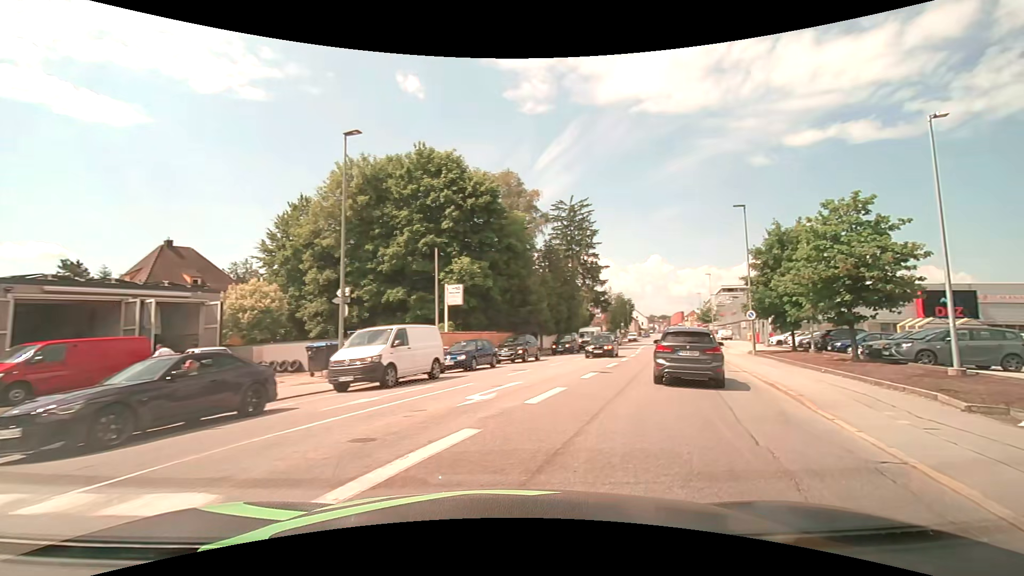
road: tertiary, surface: asphalt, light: Day
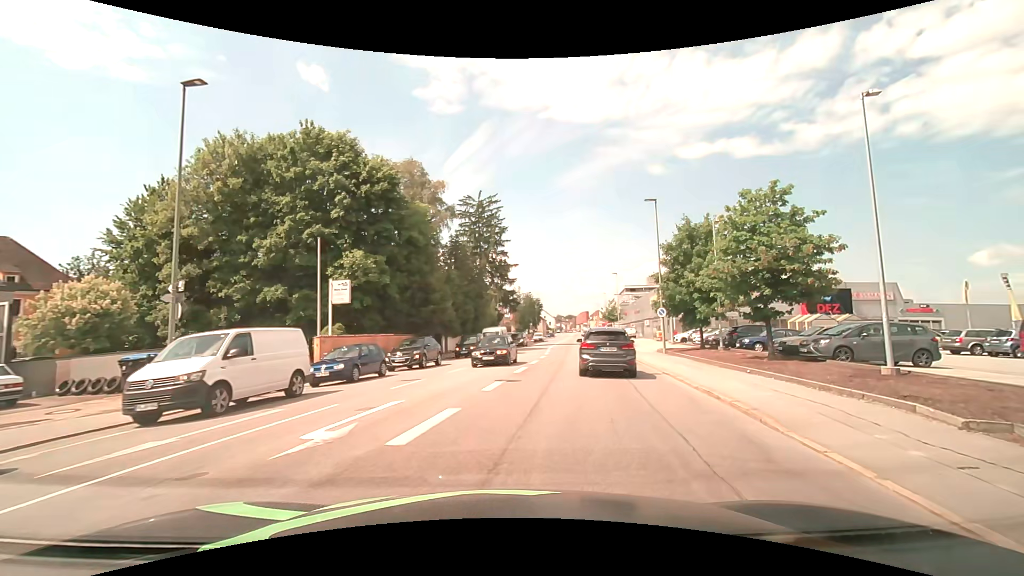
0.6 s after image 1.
(+0.3, +3.4) m; +10°
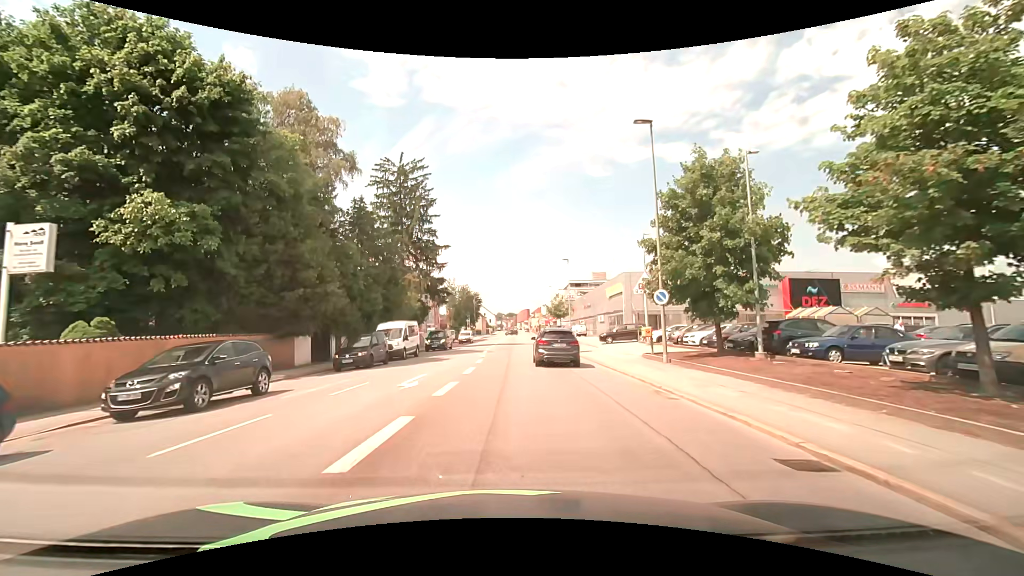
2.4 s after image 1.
(+1.2, +13.3) m; +7°
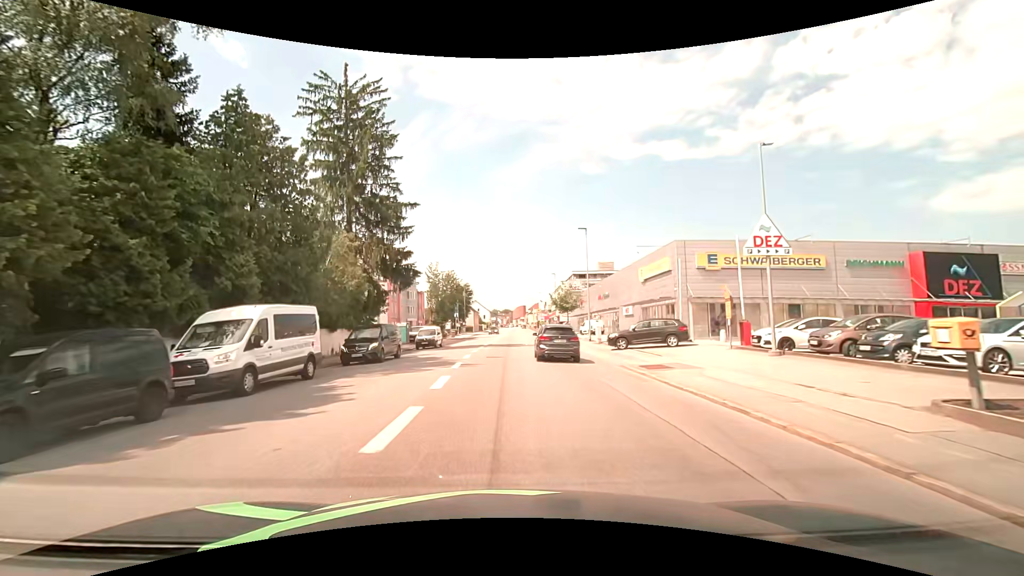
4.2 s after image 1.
(+0.1, +17.8) m; +1°
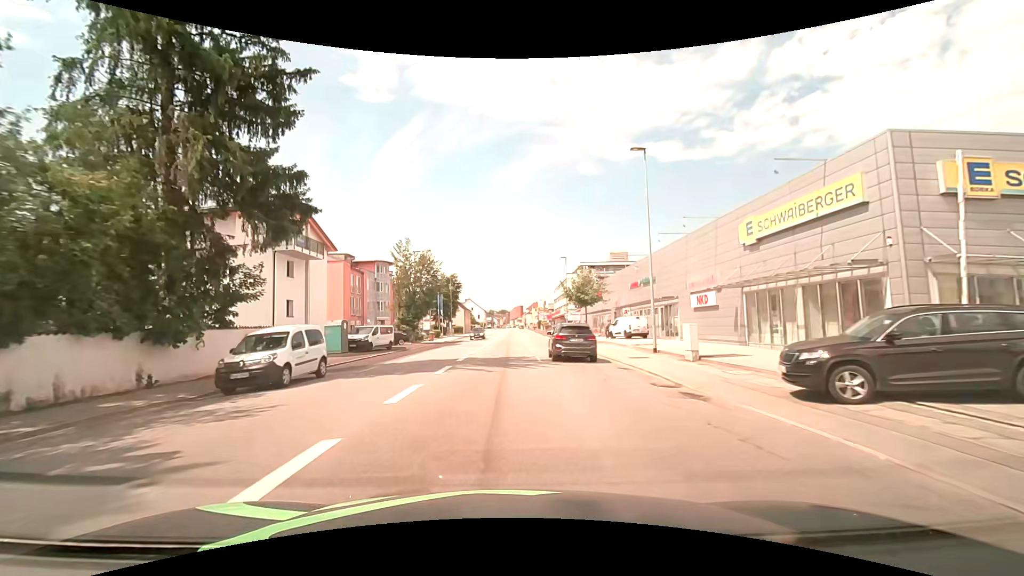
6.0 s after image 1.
(0.0, +20.6) m; 0°
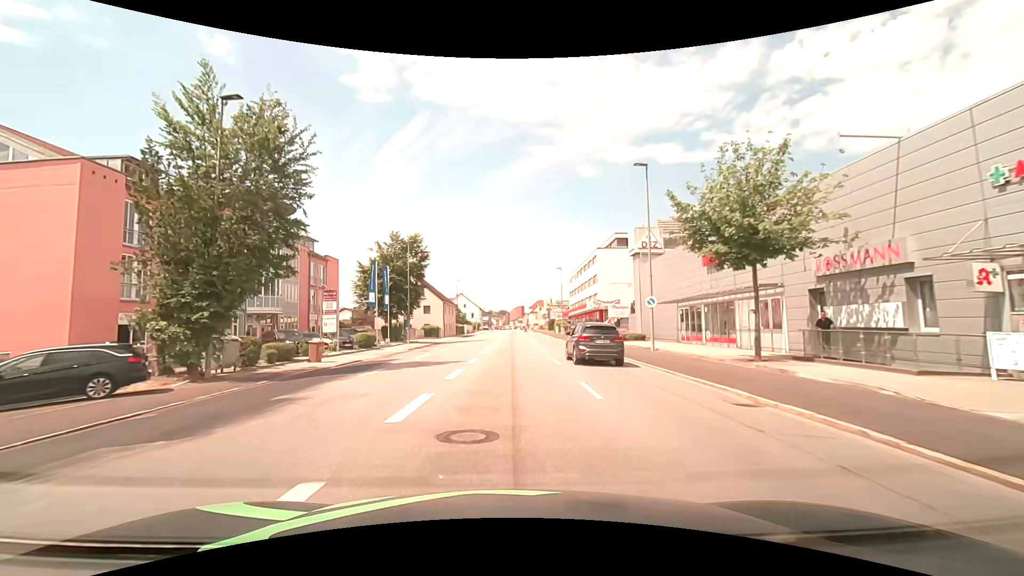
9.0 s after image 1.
(+0.1, +38.2) m; 0°
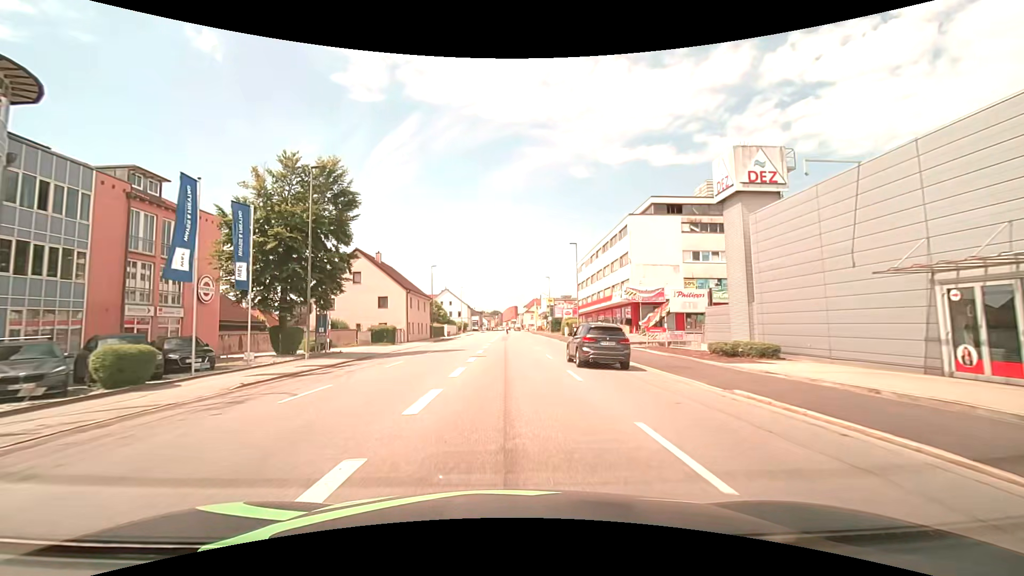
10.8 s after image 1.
(+0.1, +23.3) m; +1°
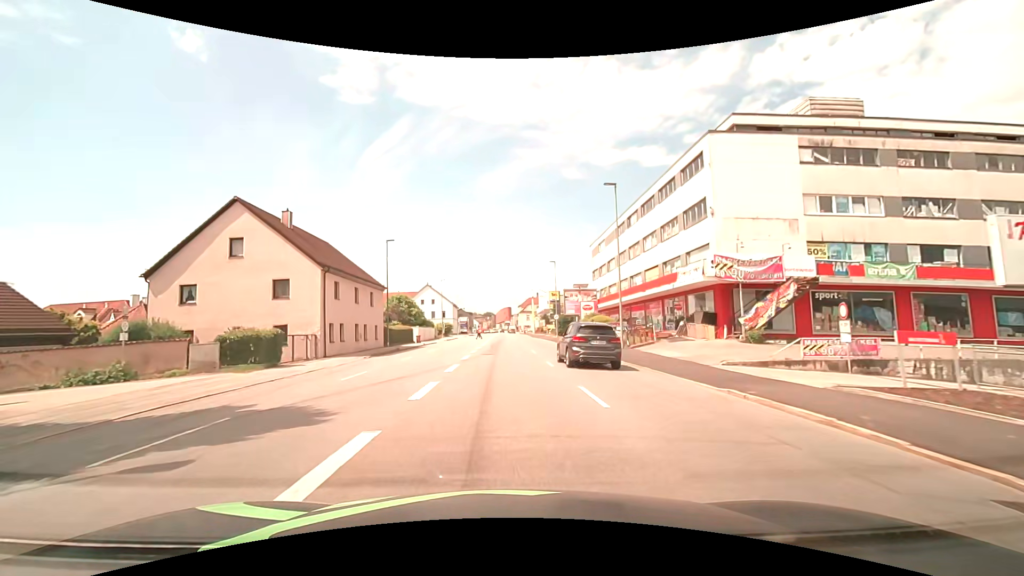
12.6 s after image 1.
(+0.2, +22.5) m; +1°
(0, +10) (0, +20) (0, +30) (-1, +40) (-1, +50) (-1, +60) (-1, +70) (-1, +80) (-1, +90) (-1, +100) m
